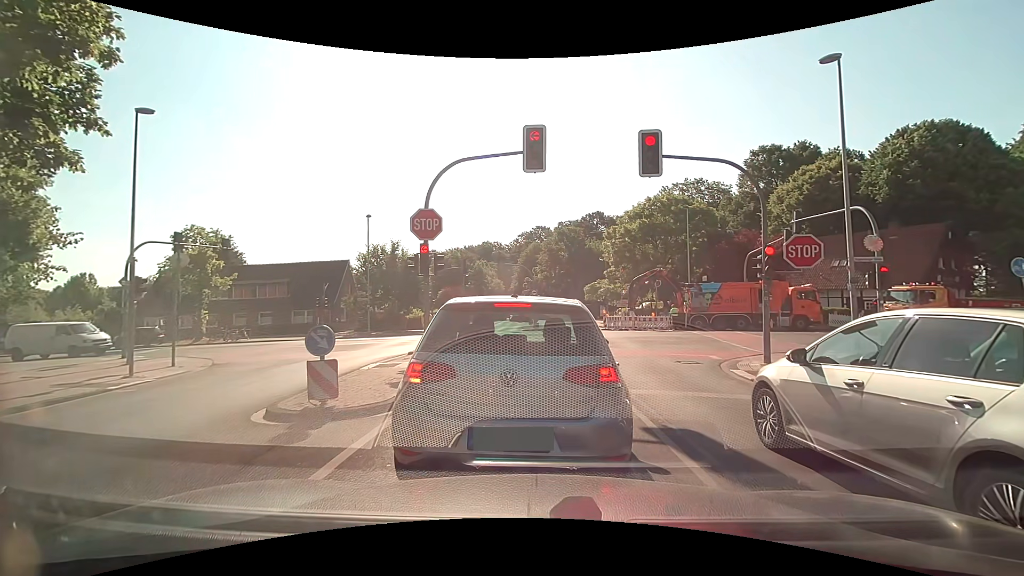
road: tertiary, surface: asphalt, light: Day
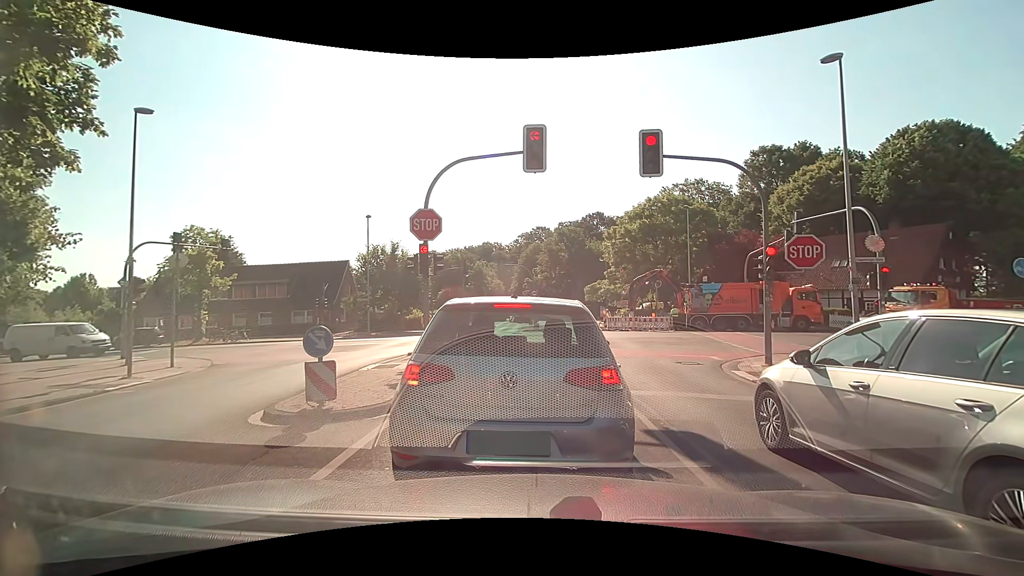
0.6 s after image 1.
(0.0, +0.1) m; 0°
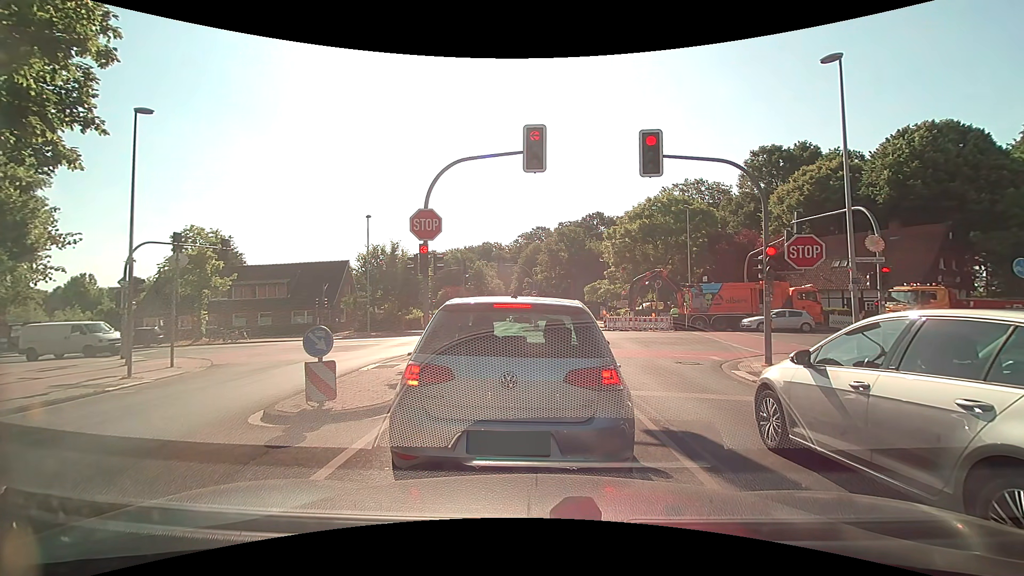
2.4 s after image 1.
(0.0, +0.1) m; 0°
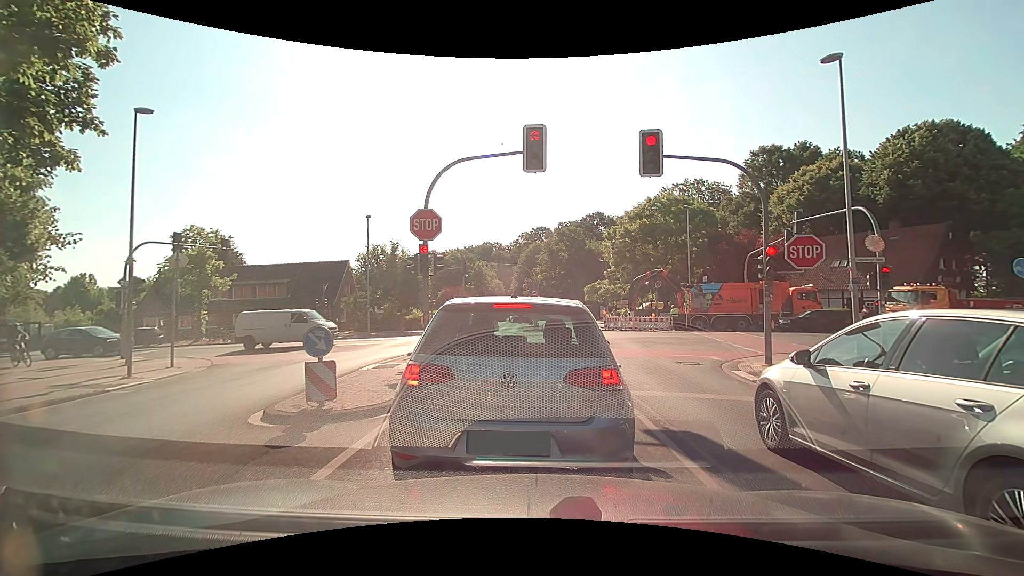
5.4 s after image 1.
(0.0, 0.0) m; 0°
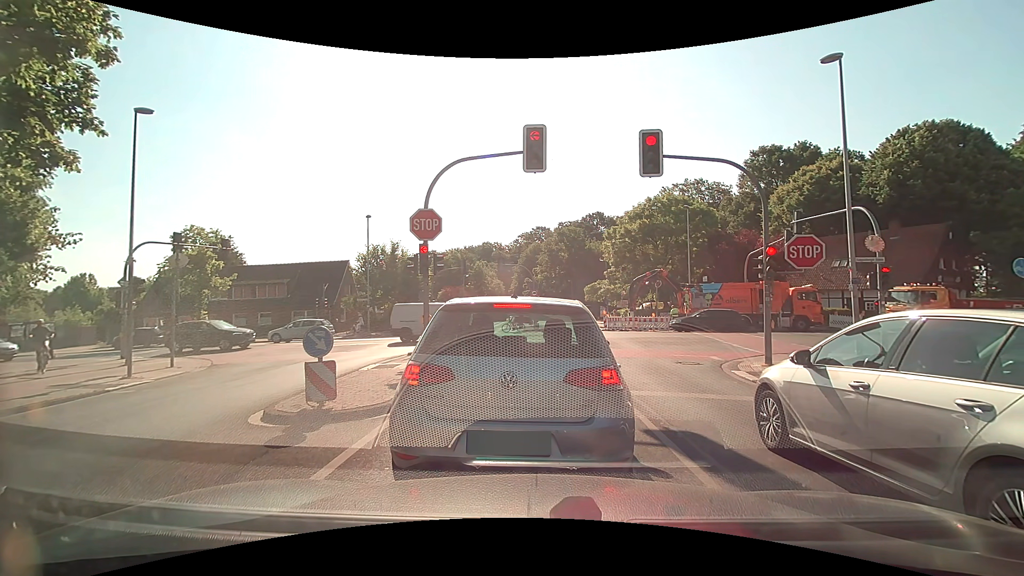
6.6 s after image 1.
(0.0, 0.0) m; 0°
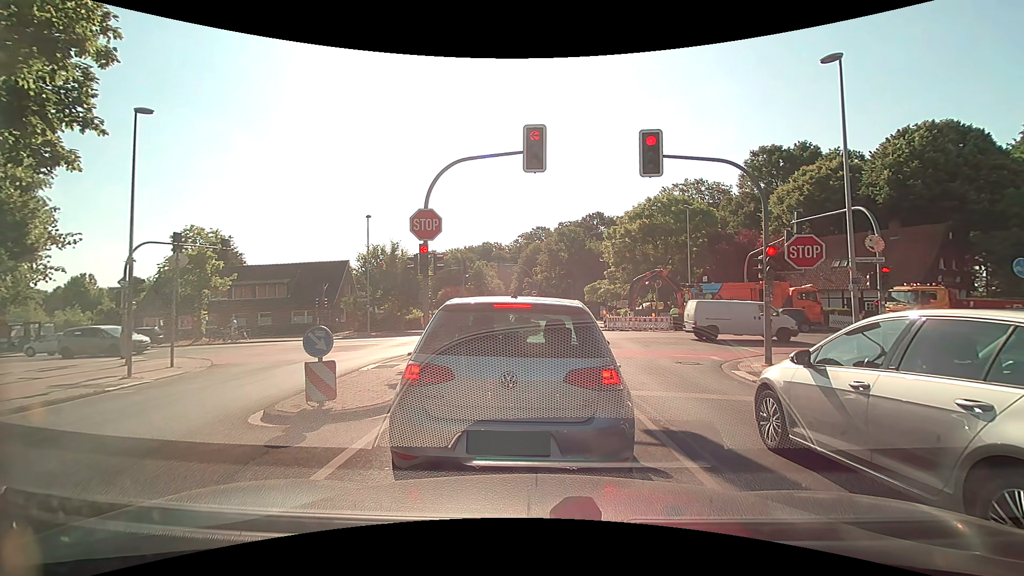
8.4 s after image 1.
(0.0, 0.0) m; 0°
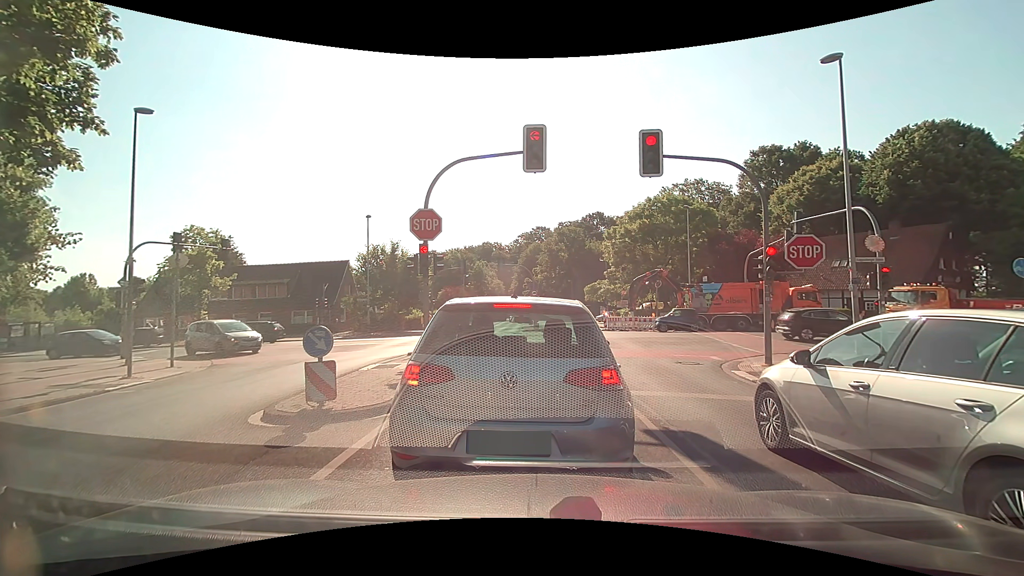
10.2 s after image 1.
(0.0, 0.0) m; 0°
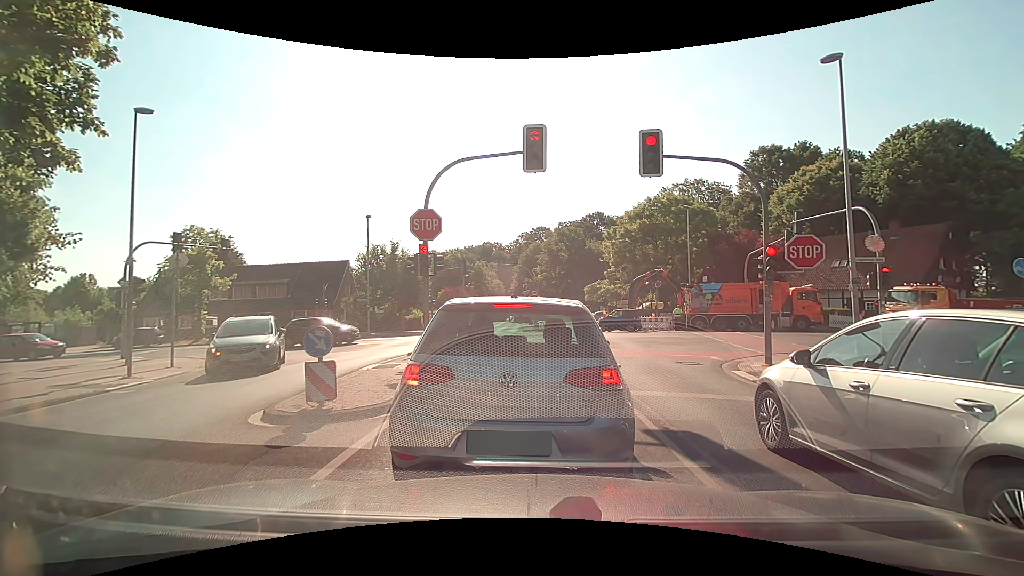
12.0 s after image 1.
(0.0, 0.0) m; 0°
(0, +10) (0, +20) (-5, +29) (-13, +34) (-23, +35) (-33, +35) (-43, +35) (-53, +35) (-63, +34) (-73, +34) m
